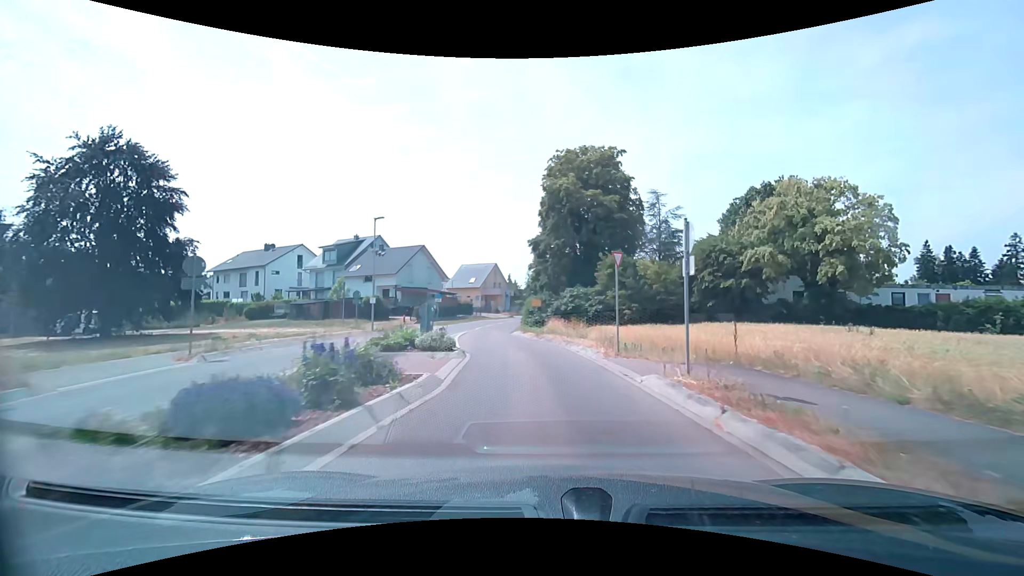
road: tertiary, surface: asphalt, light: Day
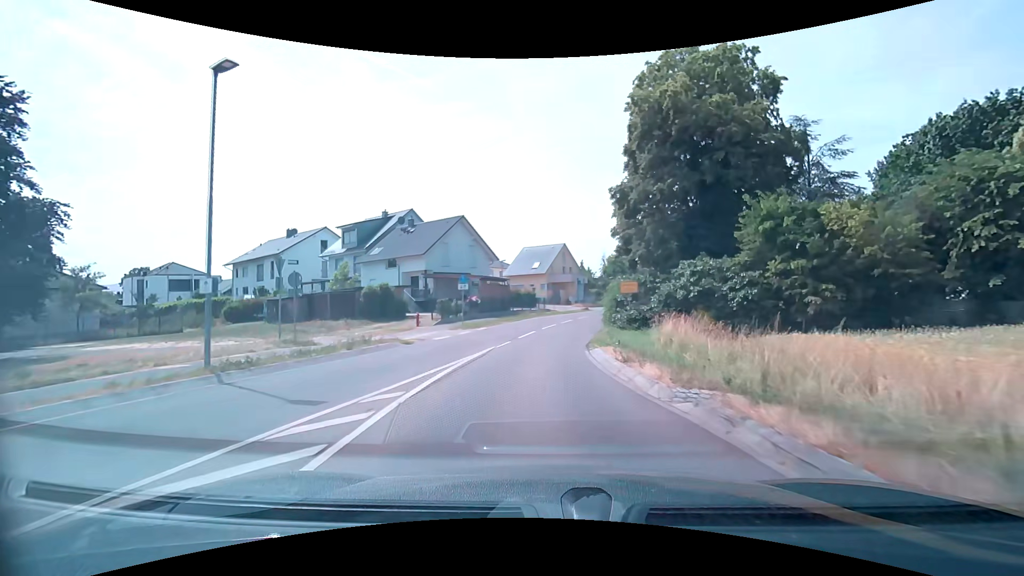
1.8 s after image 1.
(-0.9, +18.2) m; -8°
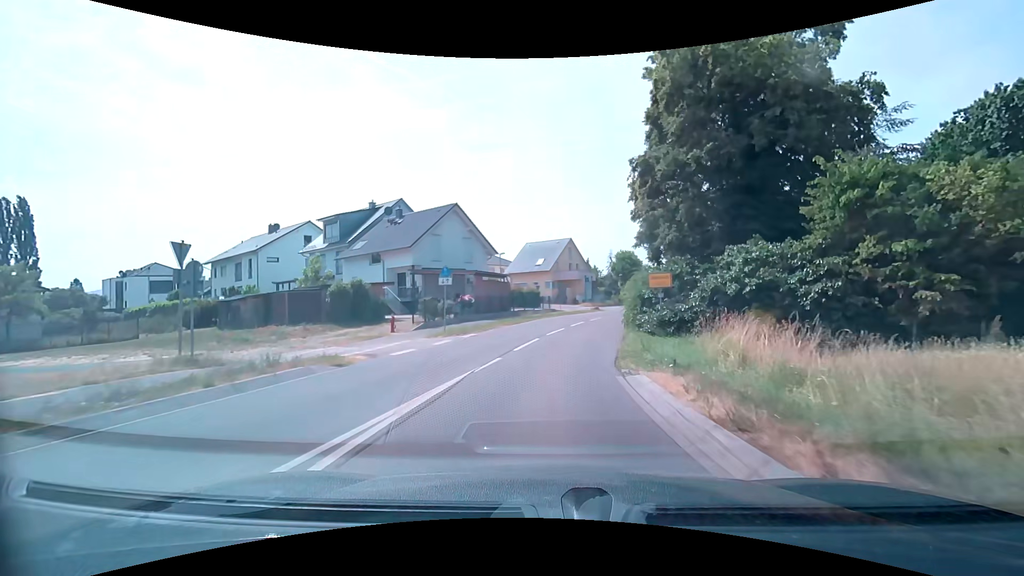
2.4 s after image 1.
(-0.1, +6.0) m; -1°
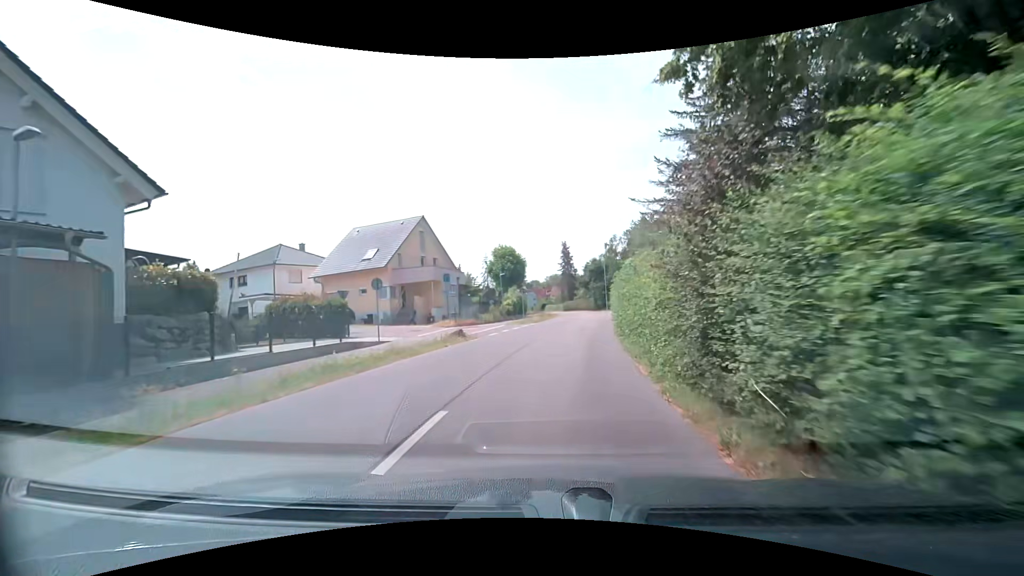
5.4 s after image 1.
(+2.9, +29.6) m; +12°
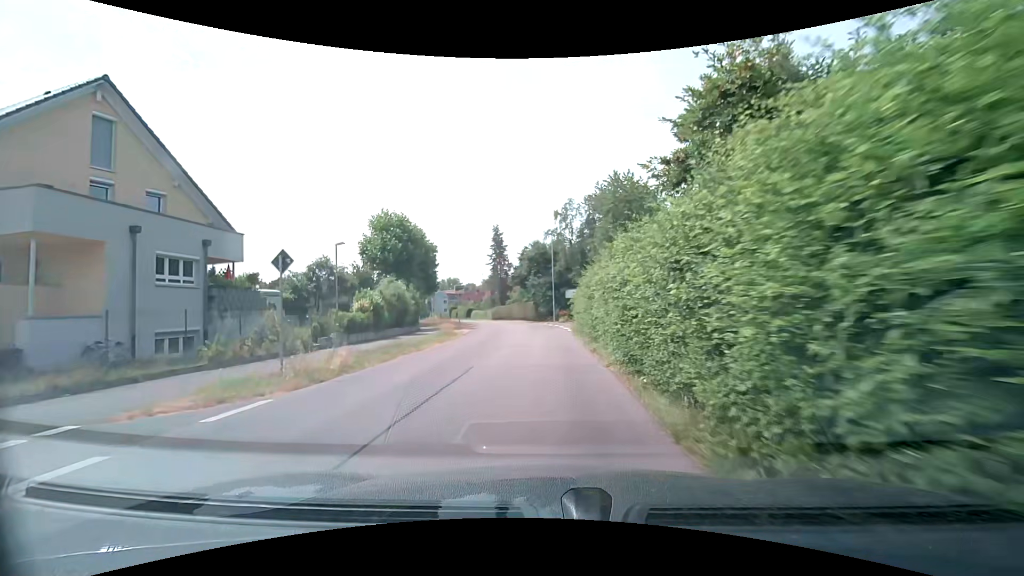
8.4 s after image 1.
(+3.0, +28.5) m; +9°
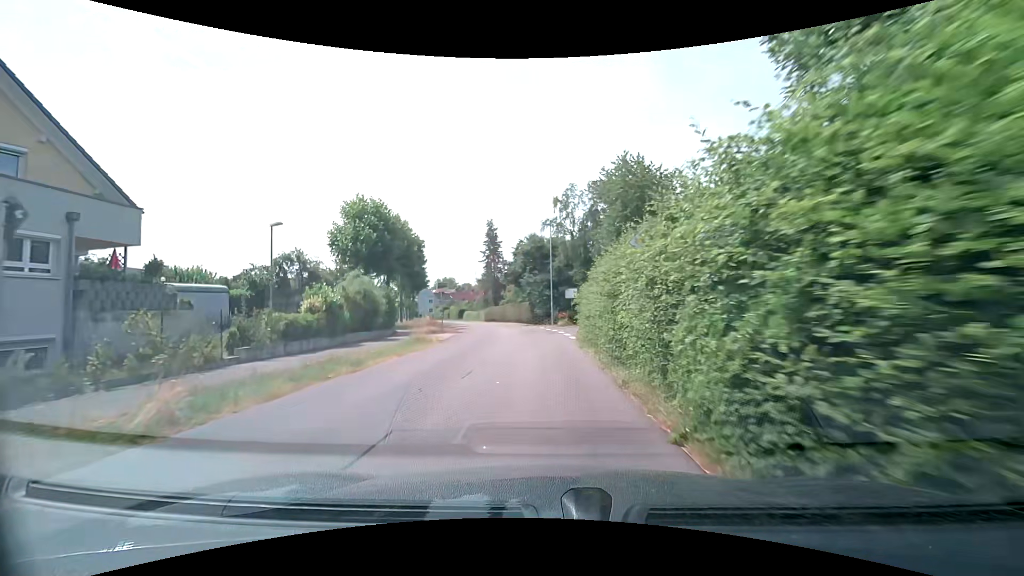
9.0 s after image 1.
(0.0, +5.7) m; +1°
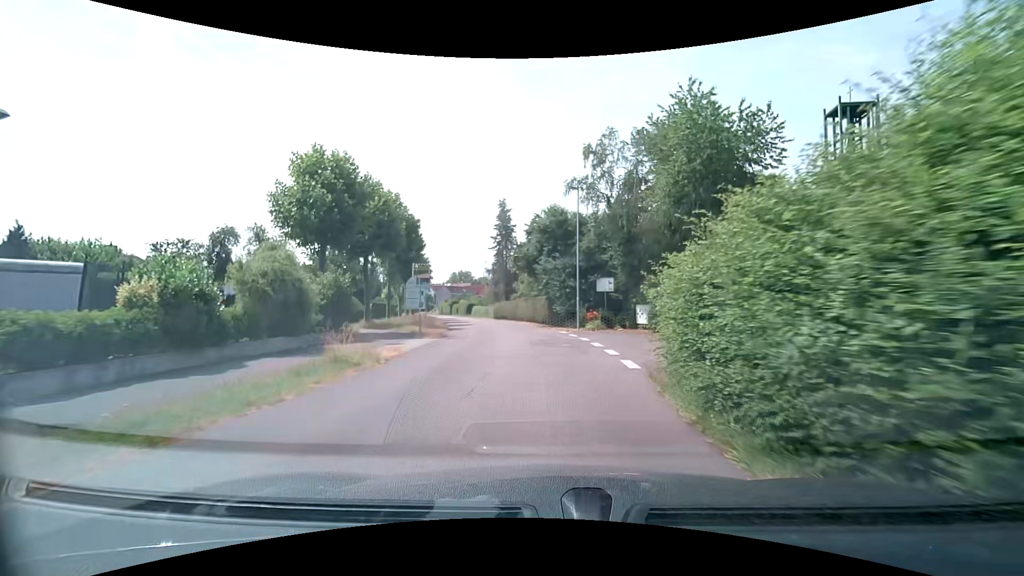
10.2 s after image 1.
(-0.2, +10.9) m; -2°
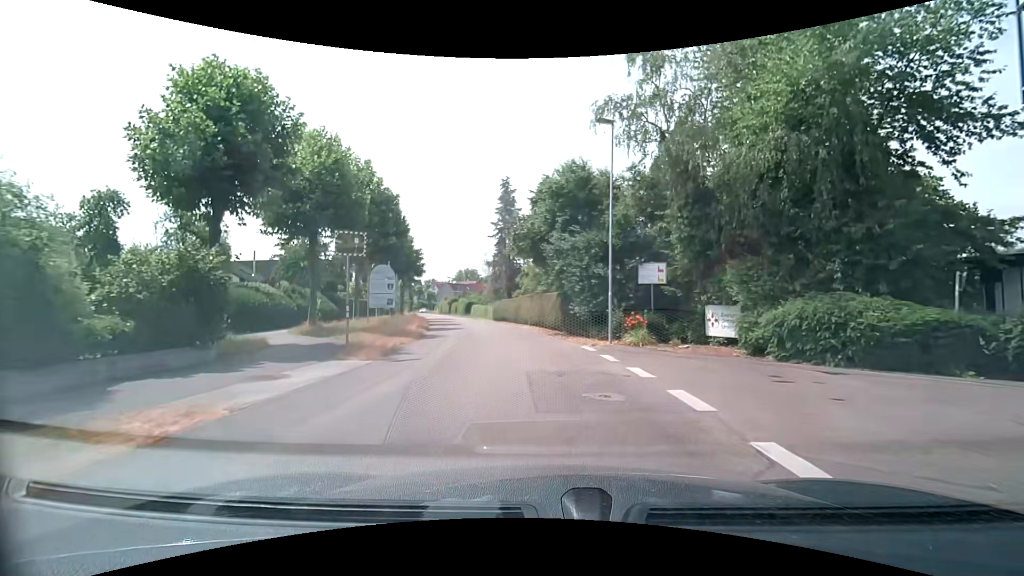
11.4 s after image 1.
(-0.1, +10.1) m; 0°
(0, +10) (-1, +20) (-2, +30) (-4, +40) (-7, +49) (-9, +59) (-12, +69) (-15, +78) (-18, +88) (-21, +97) m
